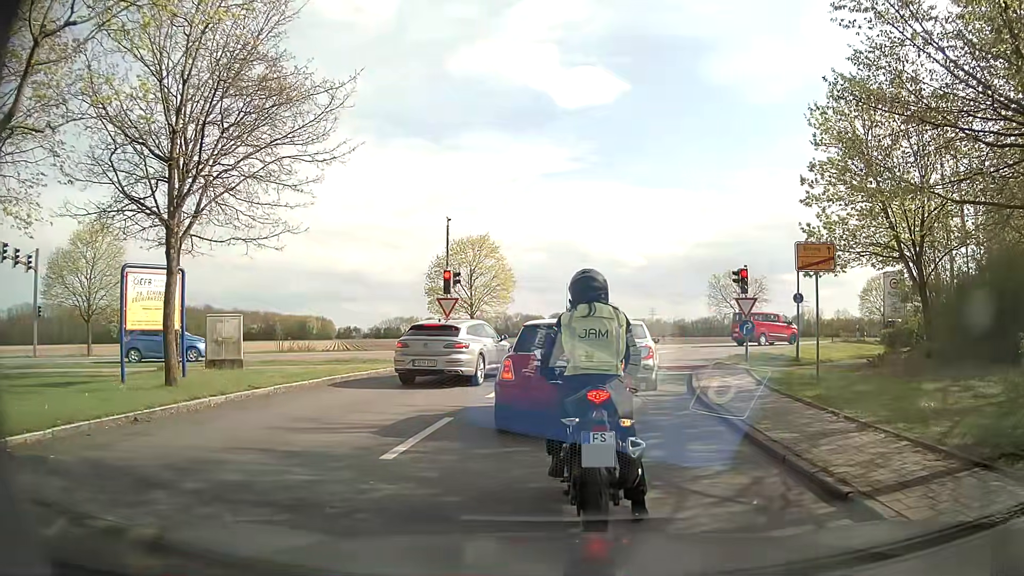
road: residential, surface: asphalt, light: Day
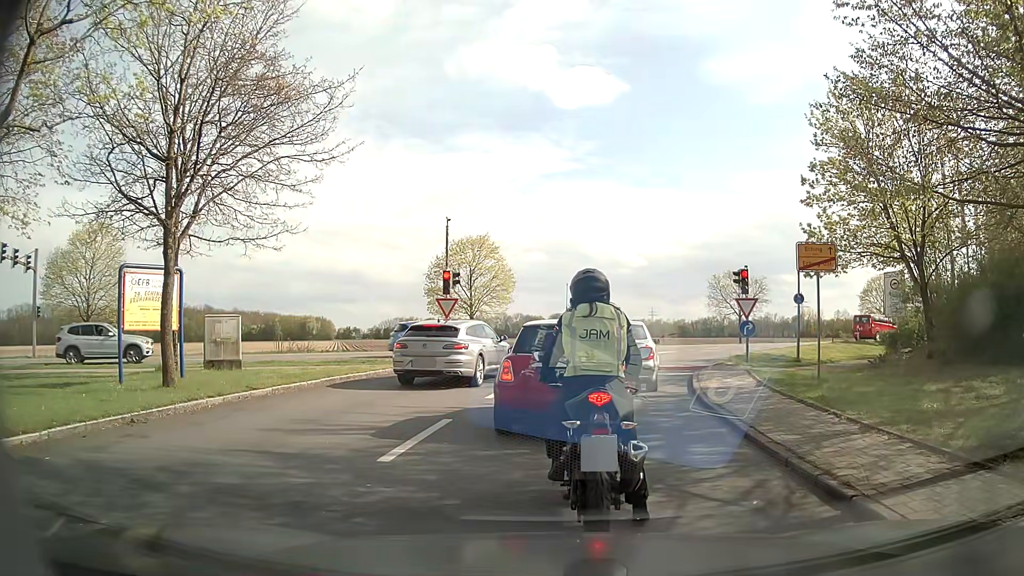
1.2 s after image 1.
(0.0, +0.1) m; 0°
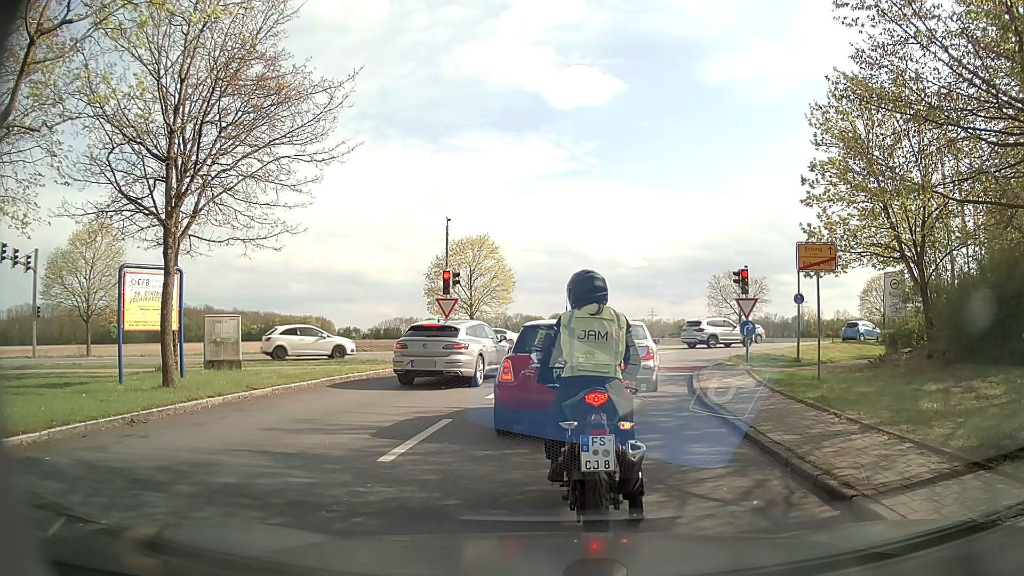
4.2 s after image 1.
(0.0, 0.0) m; 0°
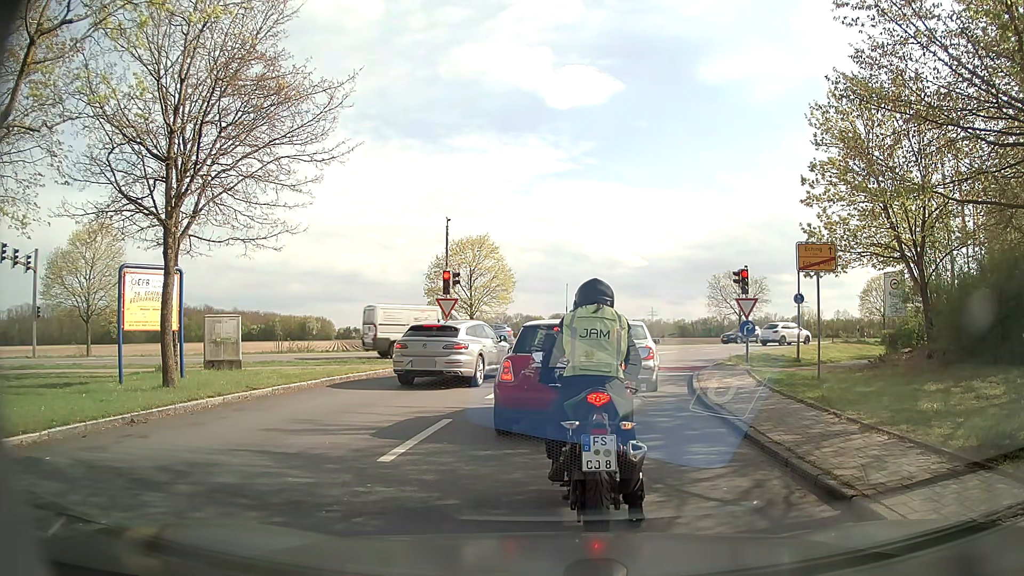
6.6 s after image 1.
(0.0, 0.0) m; 0°
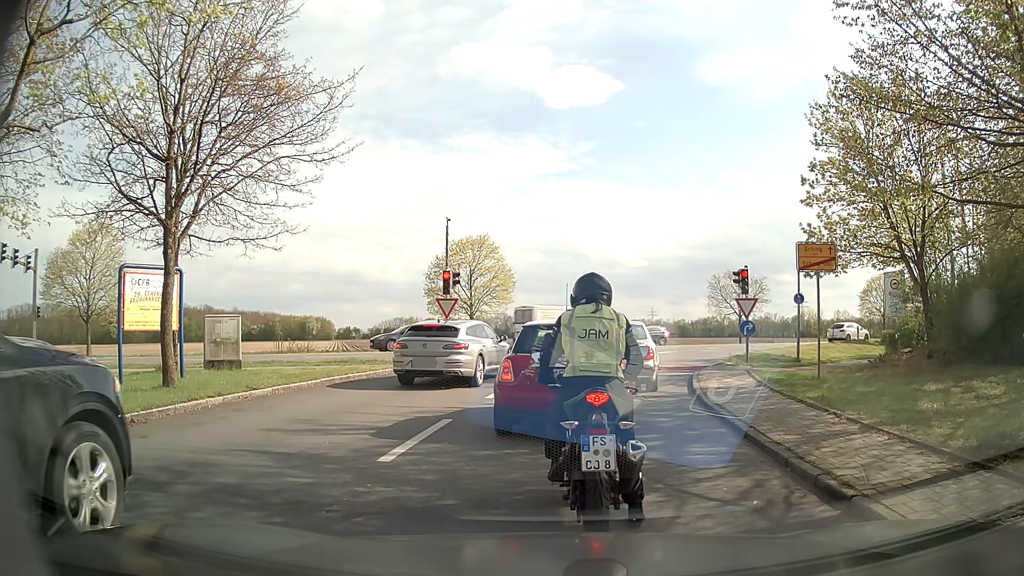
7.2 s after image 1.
(0.0, 0.0) m; 0°
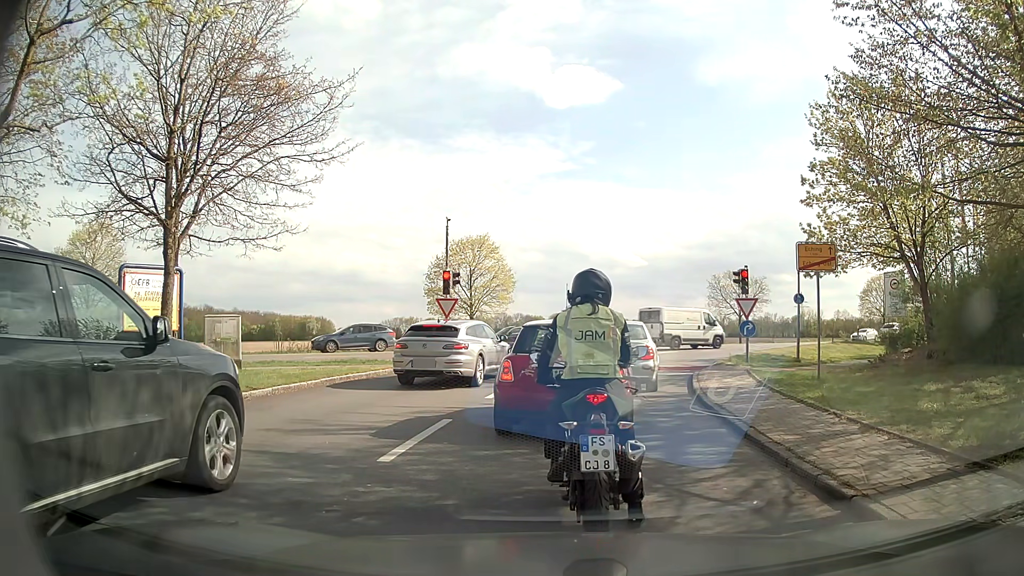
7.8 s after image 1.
(0.0, 0.0) m; 0°
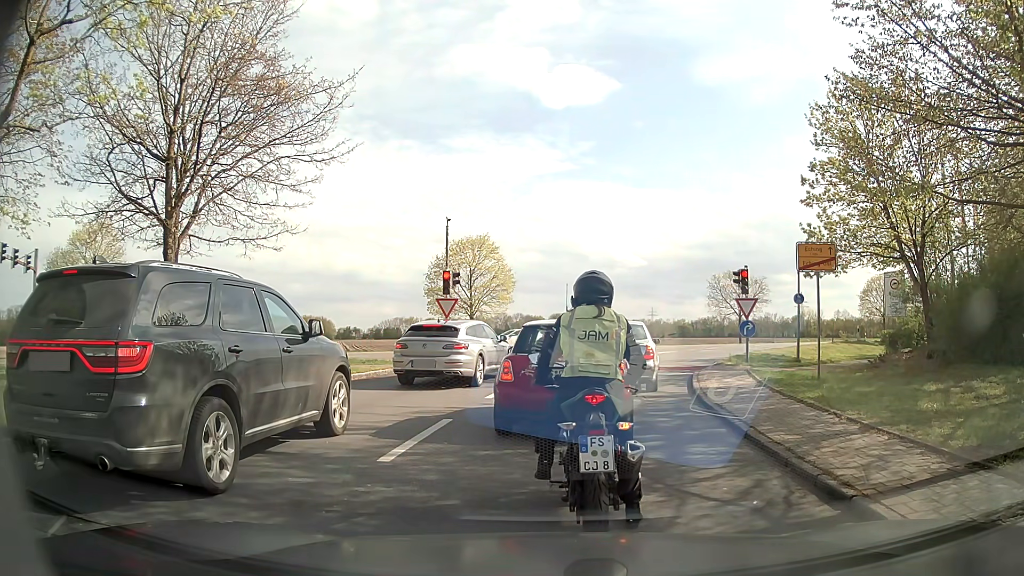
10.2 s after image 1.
(0.0, 0.0) m; 0°
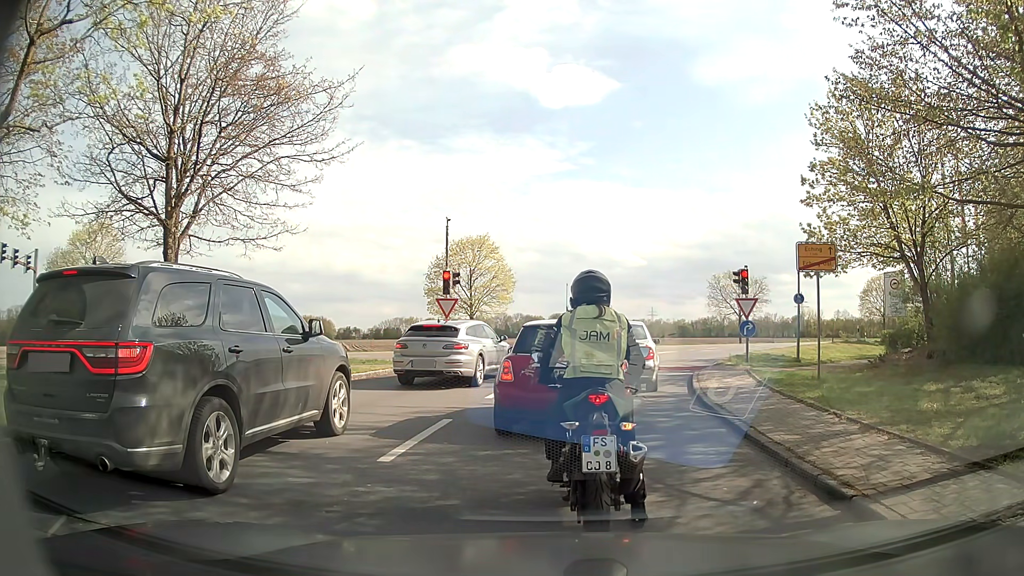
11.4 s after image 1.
(0.0, 0.0) m; 0°
(+1, +10) (+4, +20) (+9, +28) (+15, +36) (+23, +42) (+31, +47) (+40, +52) (+49, +56) (+58, +60) (+67, +65) m
